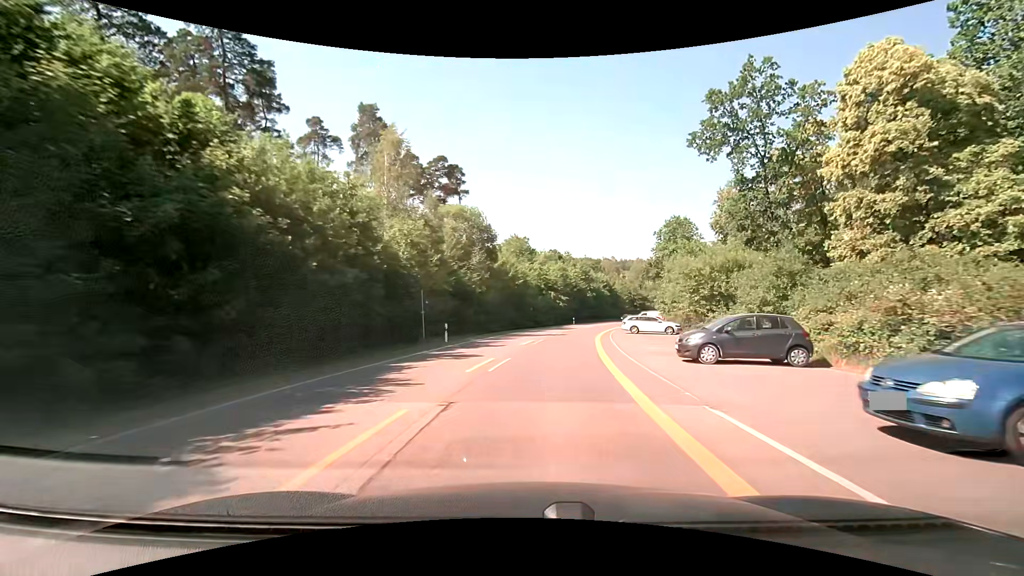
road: secondary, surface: asphalt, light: Day
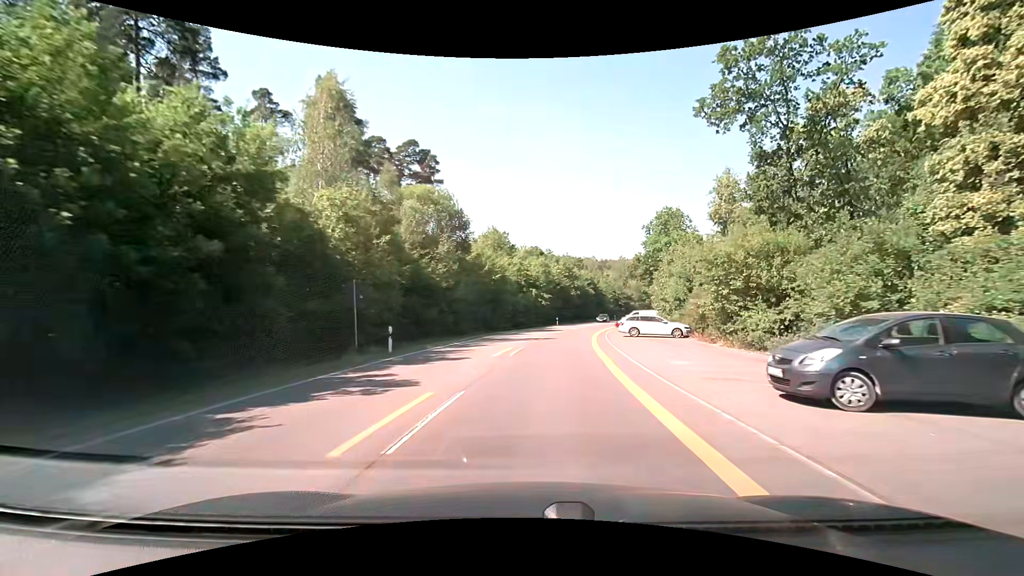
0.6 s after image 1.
(+0.2, +7.5) m; +3°
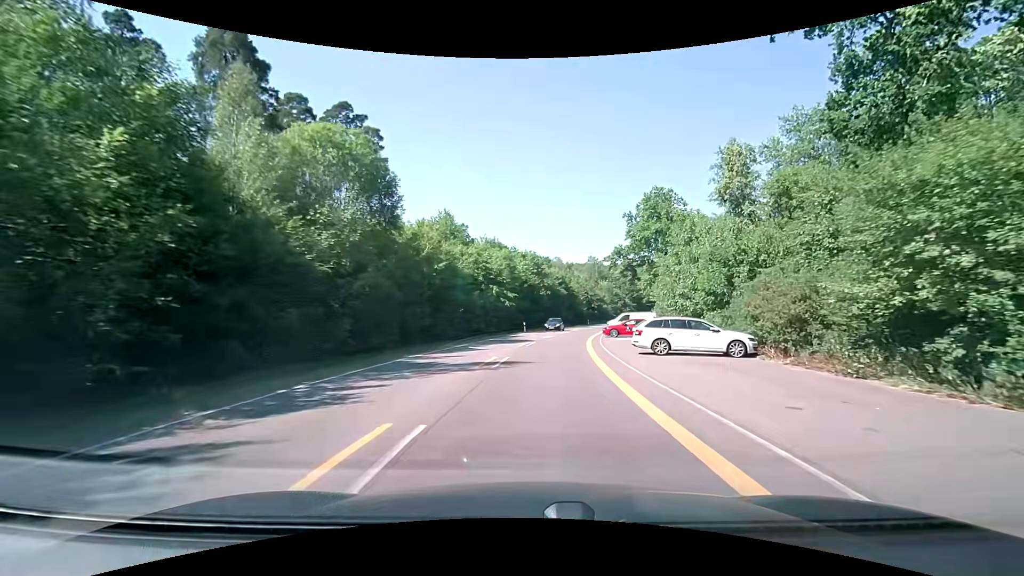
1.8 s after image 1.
(+0.4, +14.4) m; +4°
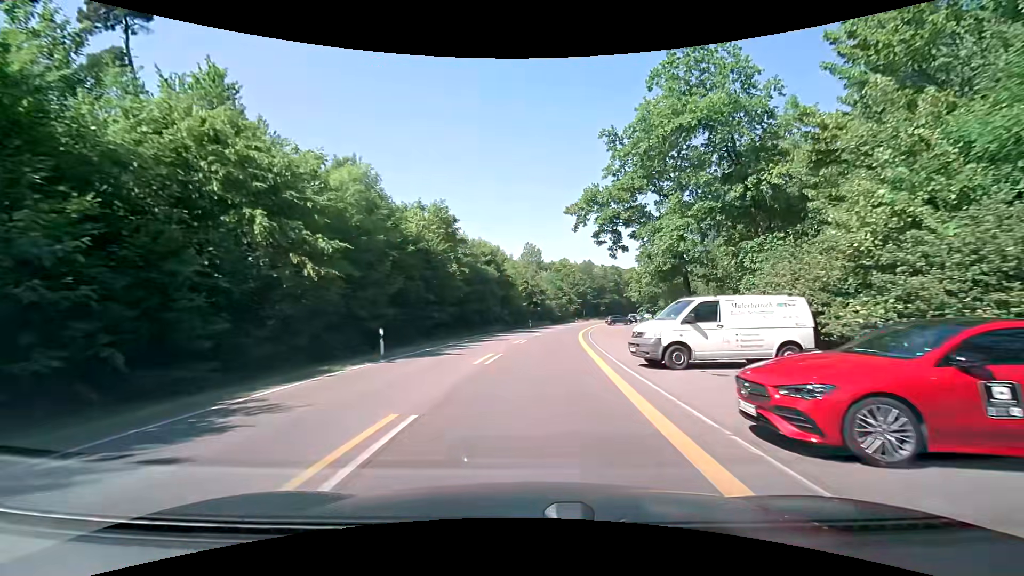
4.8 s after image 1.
(+2.6, +34.8) m; +8°
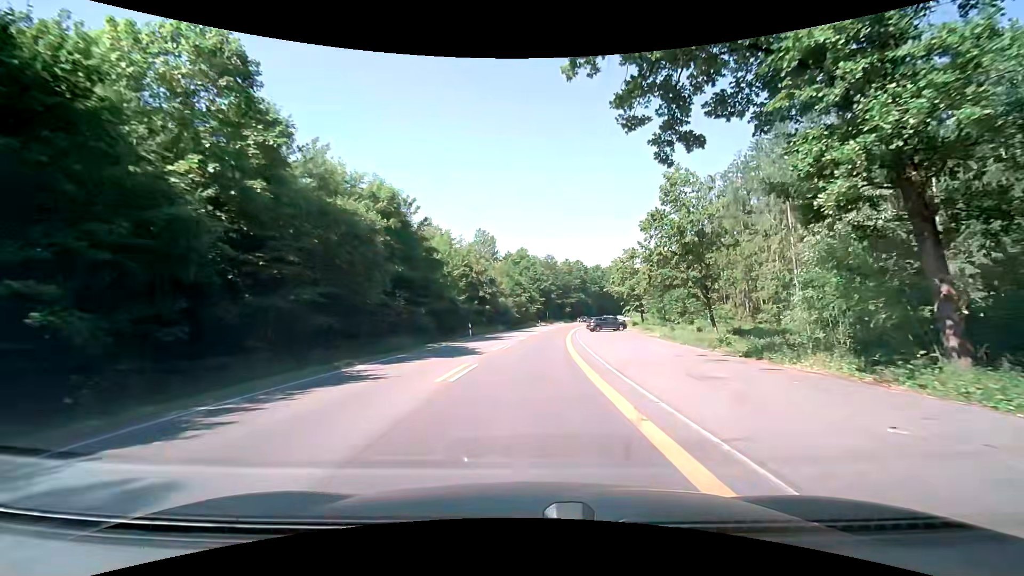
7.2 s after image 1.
(+1.2, +27.6) m; +5°
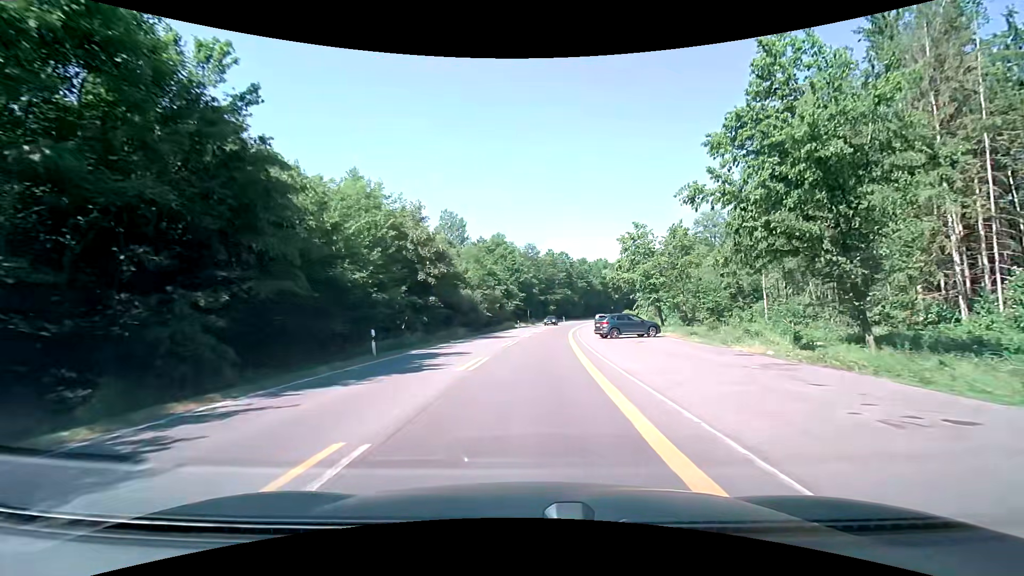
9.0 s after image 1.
(+0.4, +21.5) m; +2°
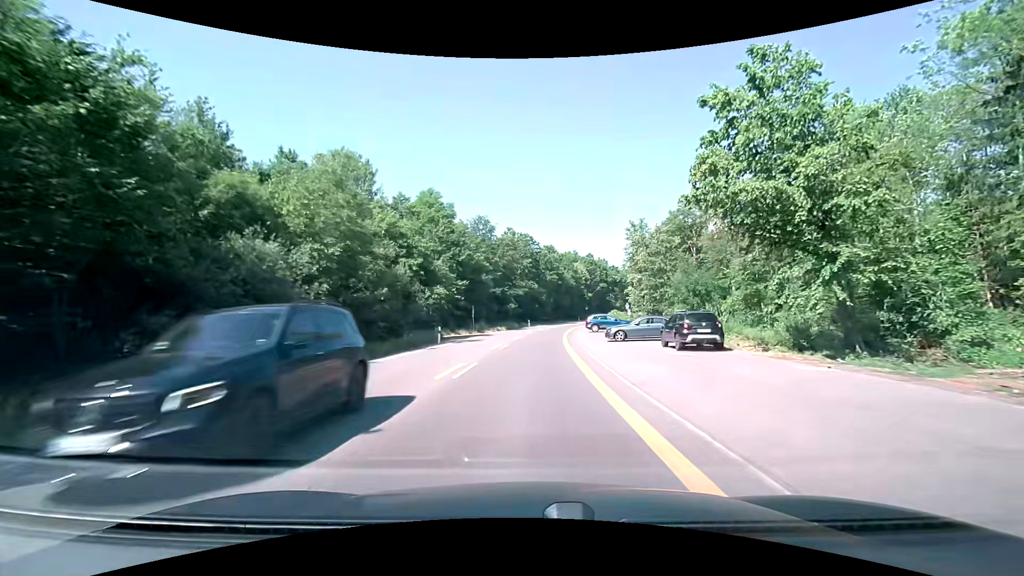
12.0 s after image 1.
(+1.5, +37.4) m; +4°
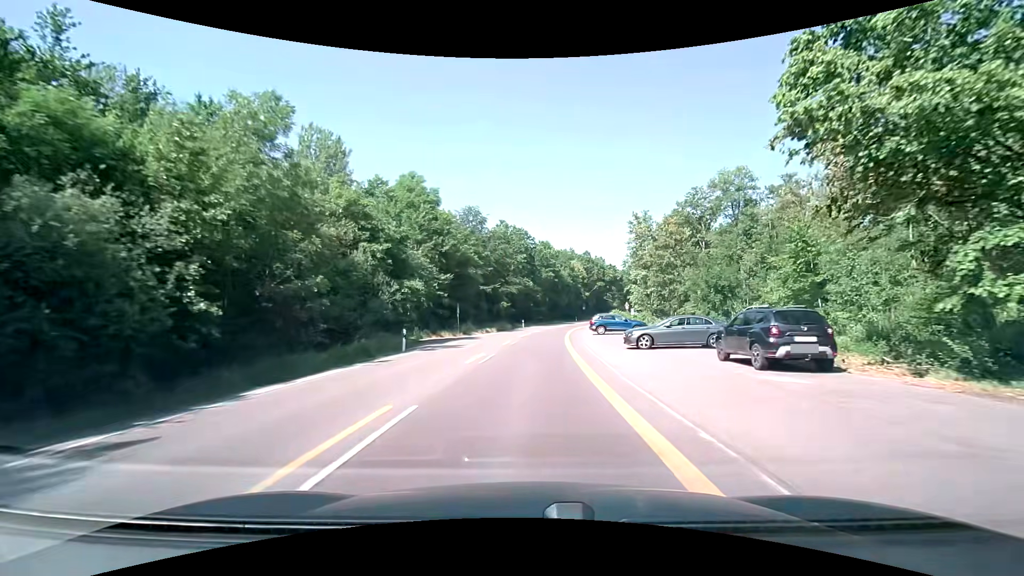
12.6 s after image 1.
(+0.1, +7.7) m; +1°
(0, +10) (0, +20) (+1, +30) (+2, +40) (+2, +50) (+4, +60) (+5, +70) (+7, +80) (+9, +89) (+12, +99) m
